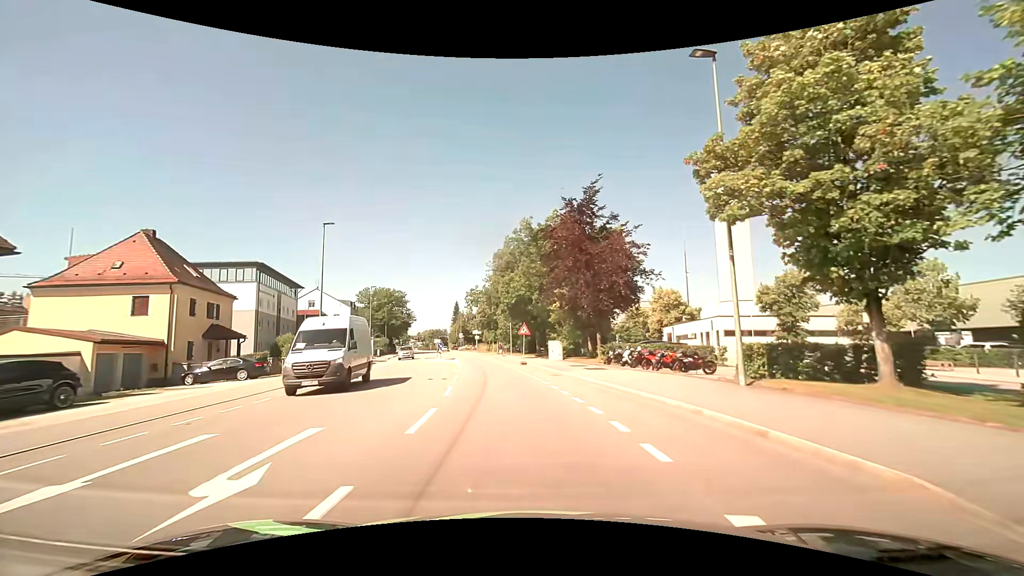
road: tertiary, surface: asphalt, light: Day
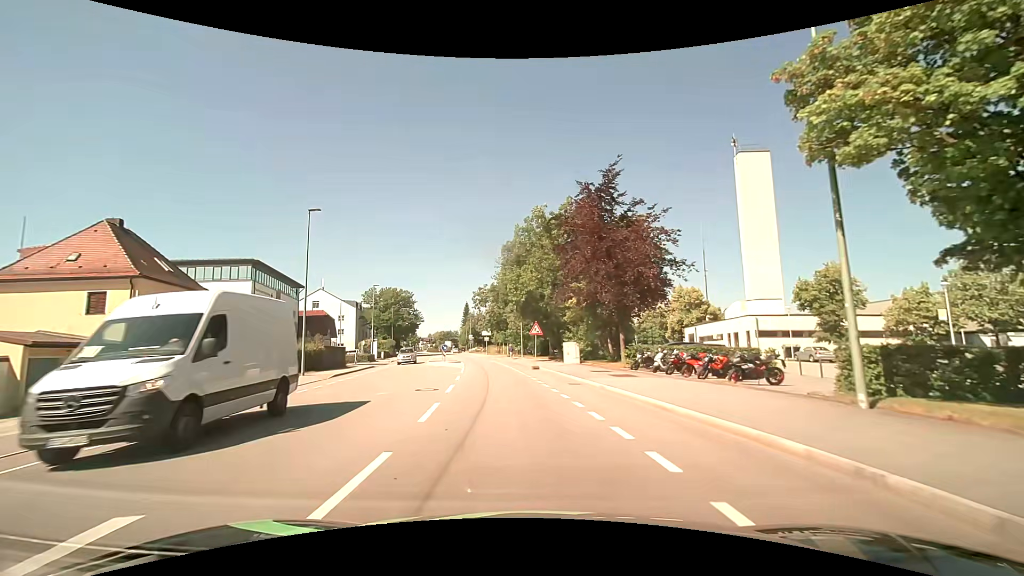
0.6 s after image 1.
(0.0, +4.4) m; -1°
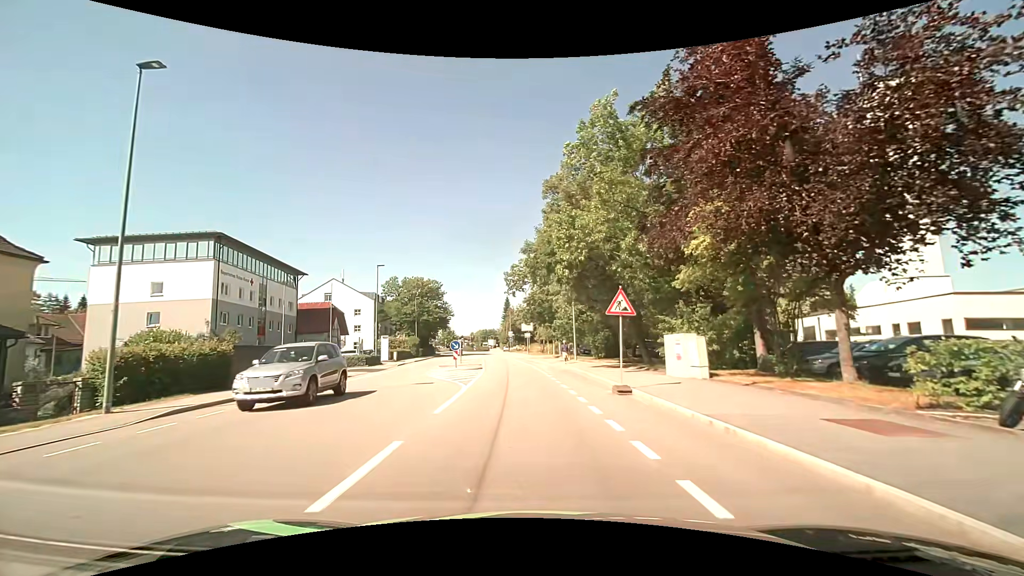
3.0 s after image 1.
(-0.7, +17.4) m; -5°
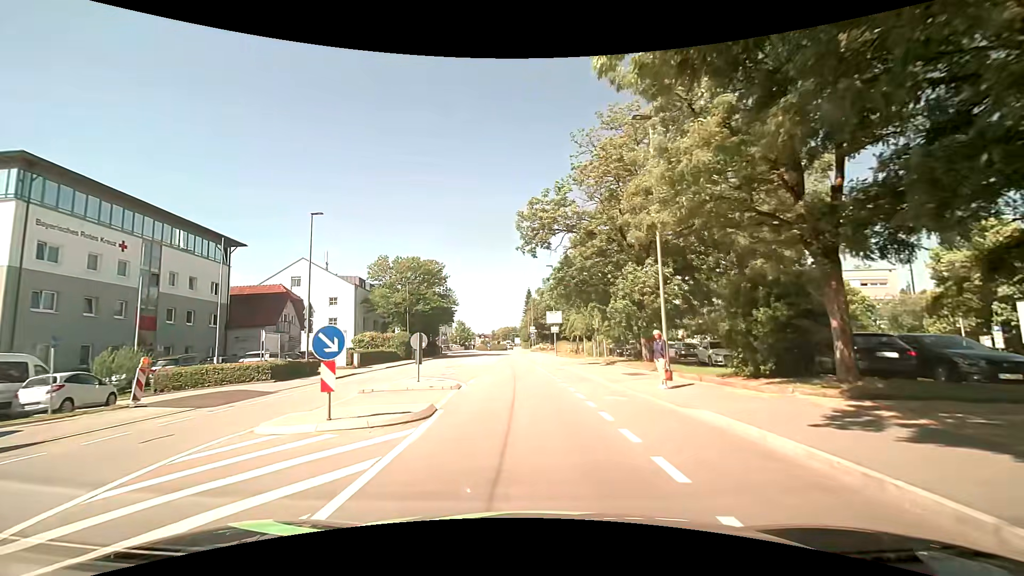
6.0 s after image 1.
(-0.6, +21.1) m; -2°
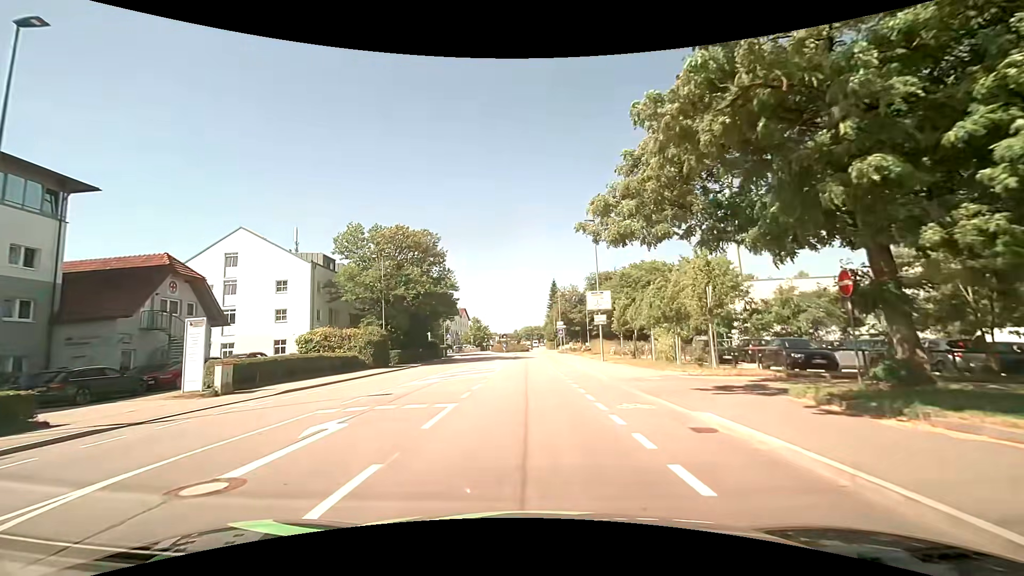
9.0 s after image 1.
(-0.7, +20.5) m; -3°
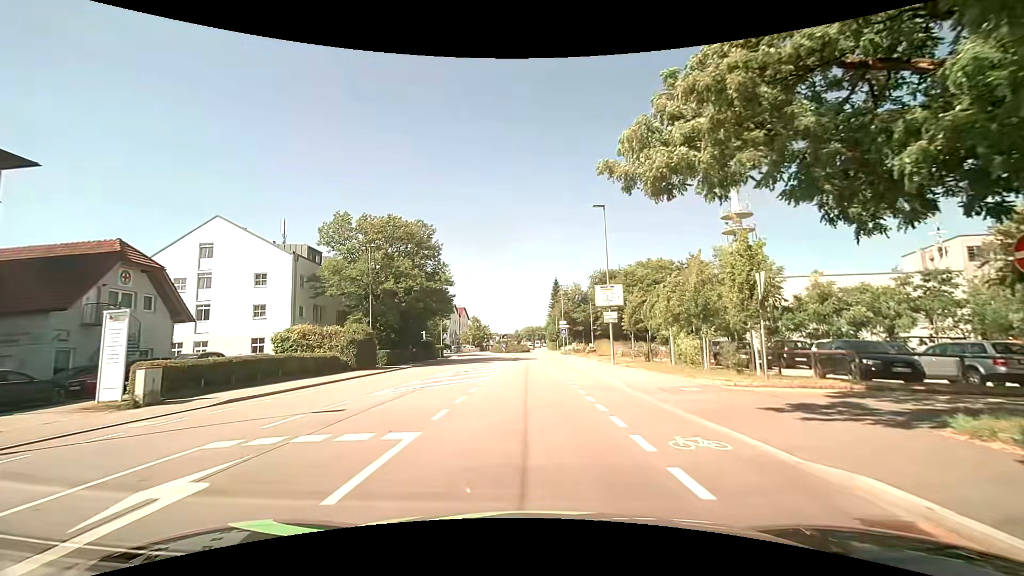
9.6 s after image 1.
(0.0, +4.1) m; -1°
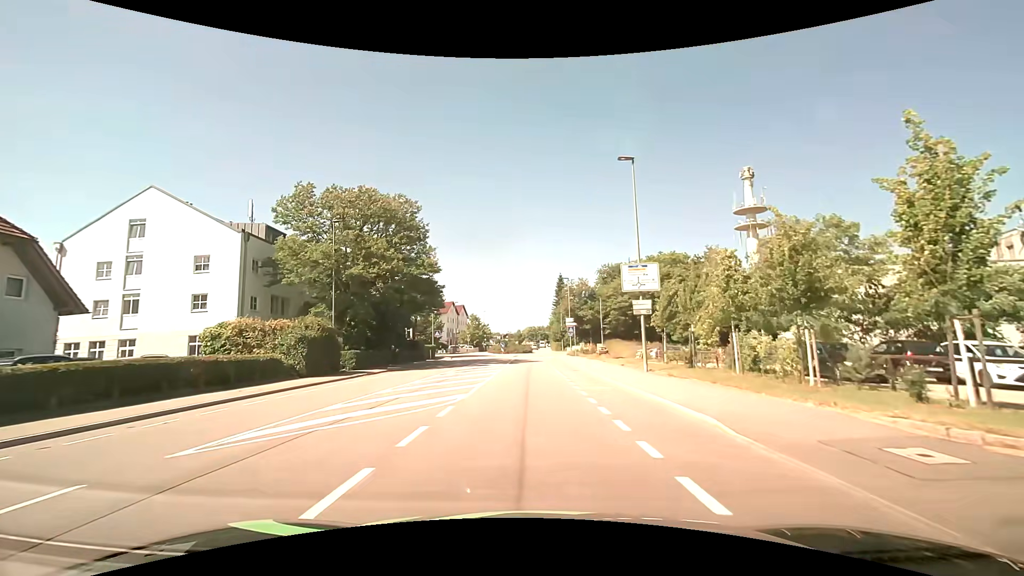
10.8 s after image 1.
(+0.1, +8.4) m; 0°
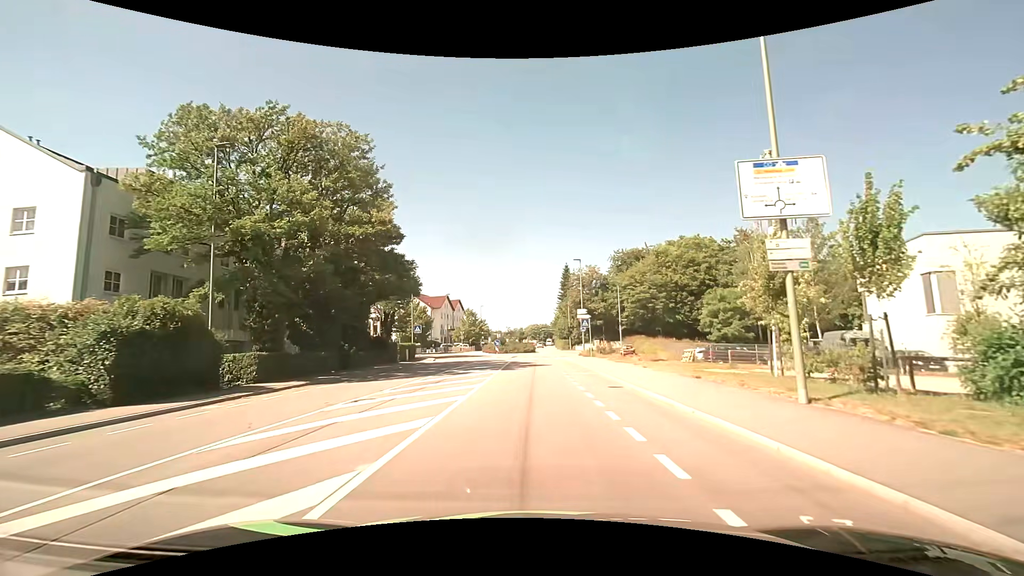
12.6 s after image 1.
(+0.1, +13.1) m; 0°
(0, +10) (0, +20) (0, +30) (0, +40) (0, +50) (+2, +60) (+5, +69) (+2, +78) (-1, +88) (-1, +98) m
